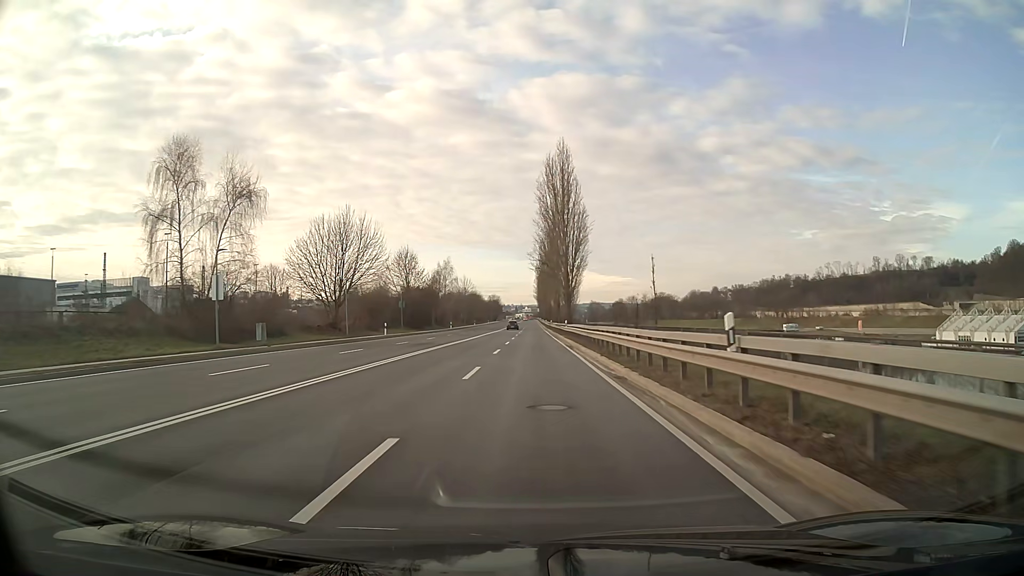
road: primary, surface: asphalt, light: Day
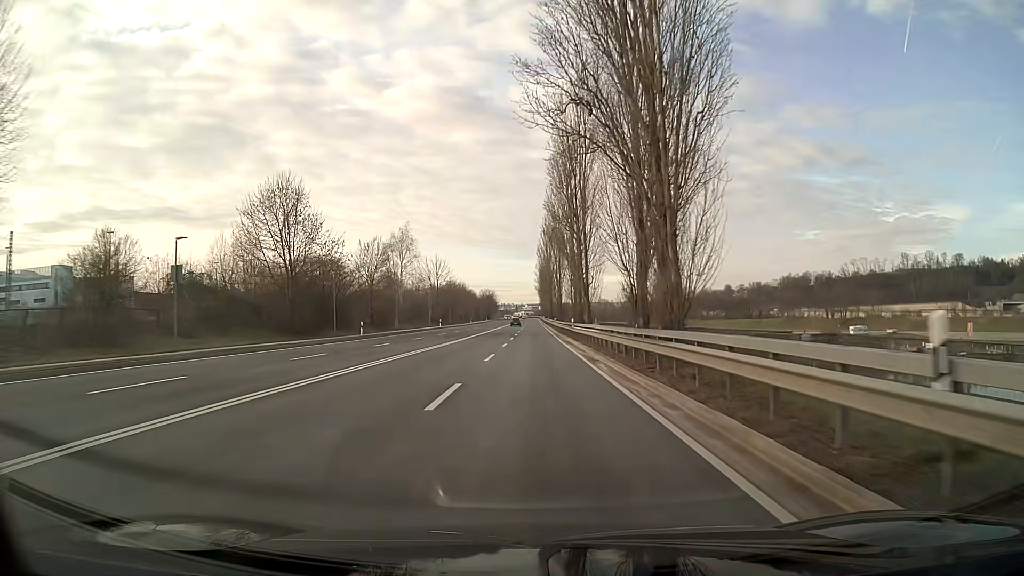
(-0.1, +53.7) m; 0°
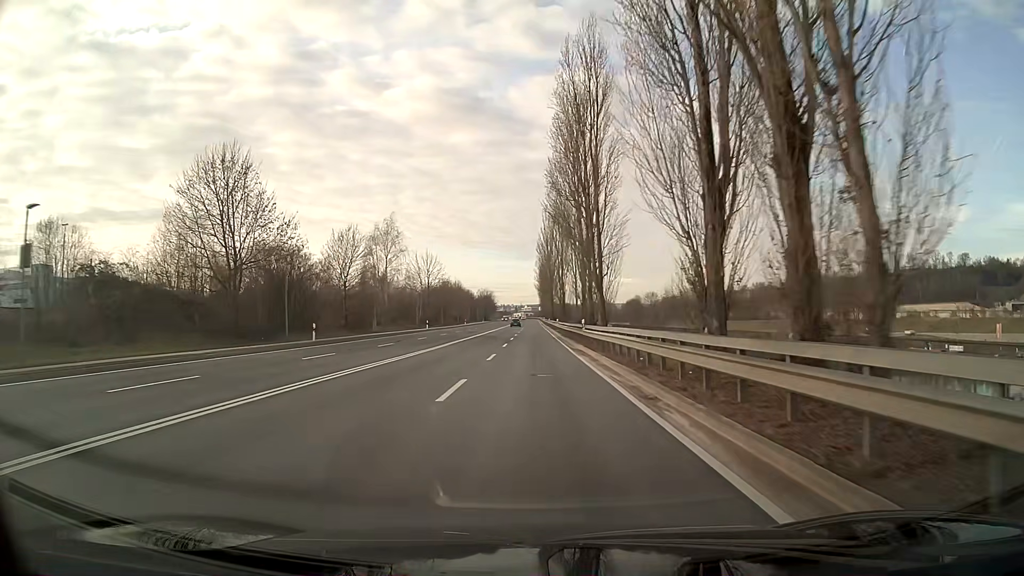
(0.0, +10.7) m; 0°
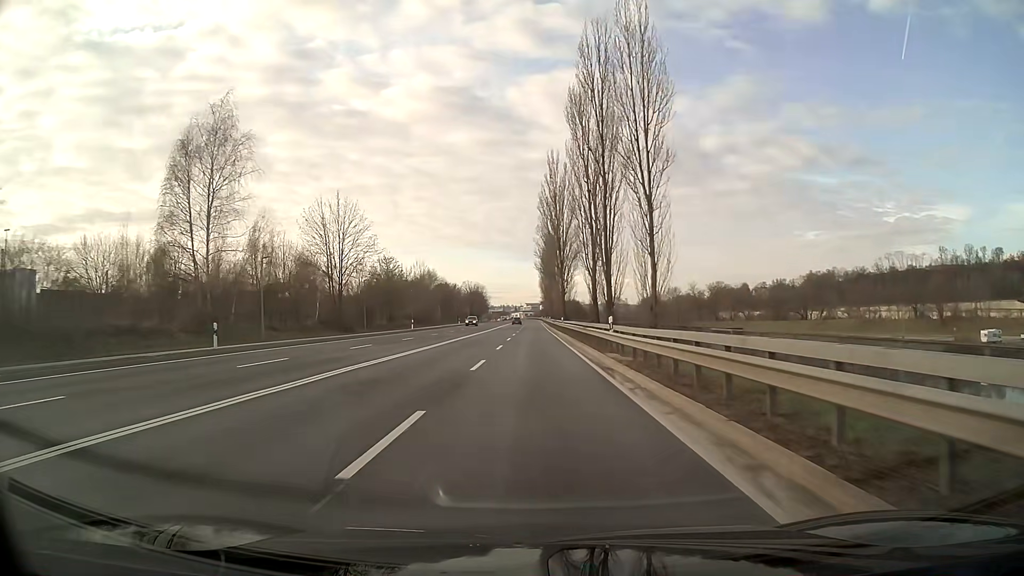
(0.0, +53.8) m; 0°
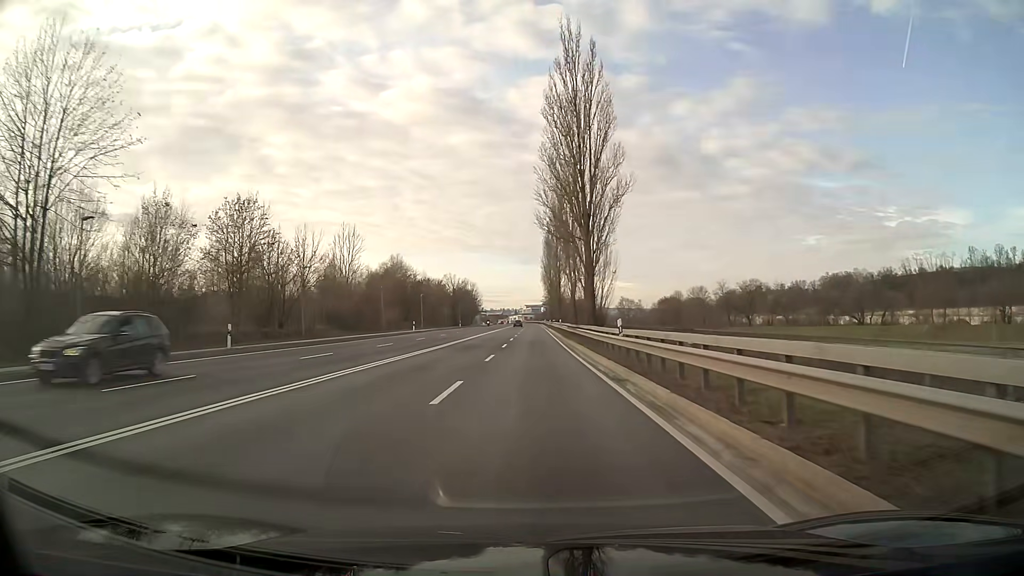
(-0.1, +42.9) m; 0°
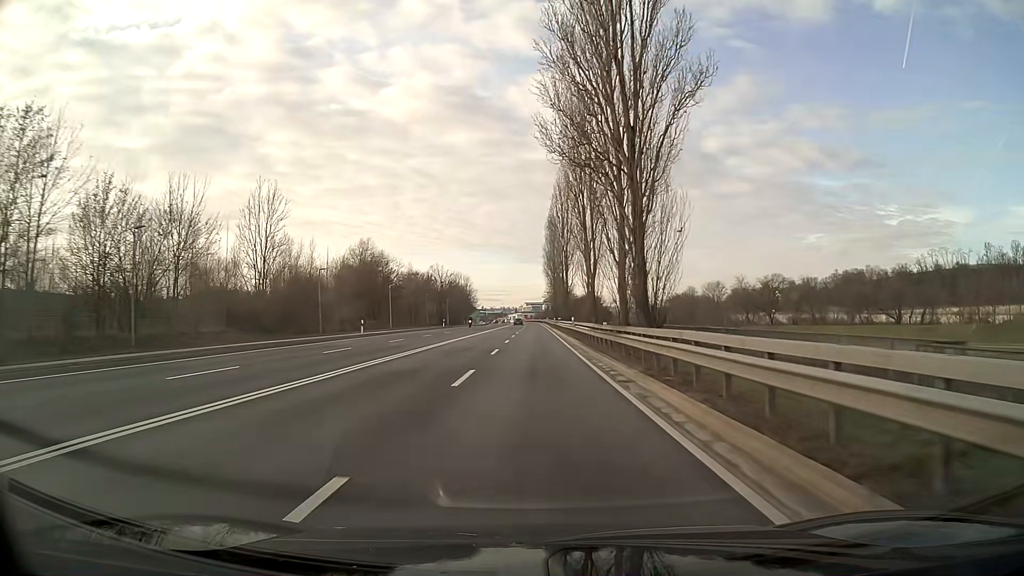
(0.0, +21.5) m; 0°
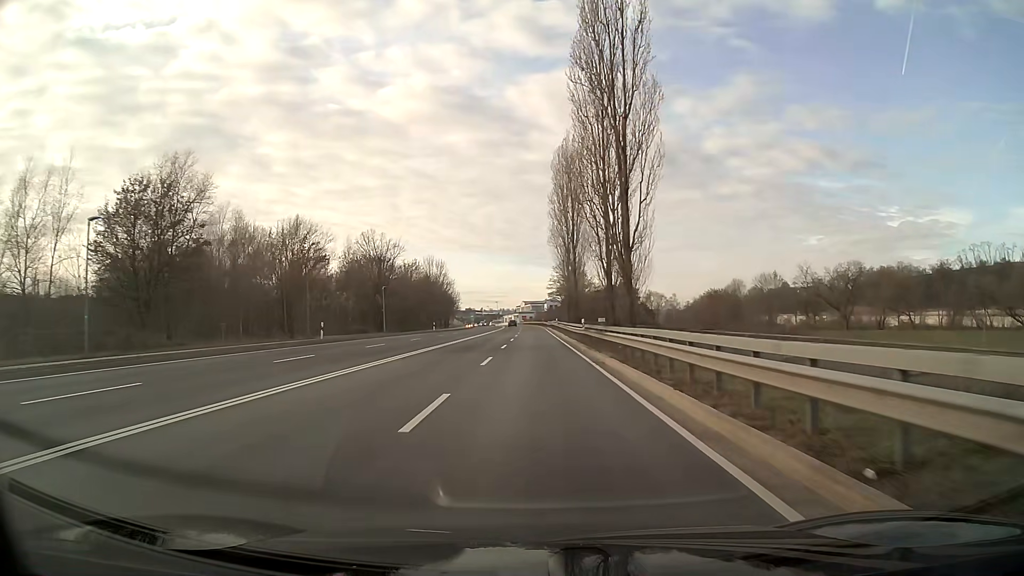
(0.0, +53.7) m; 0°
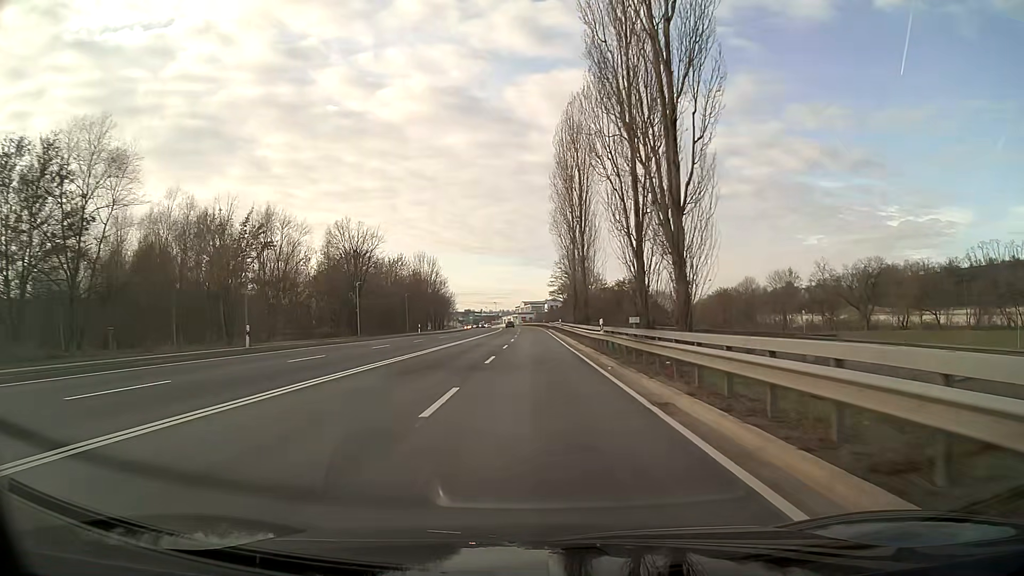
(0.0, +10.7) m; 0°
(0, +10) (0, +20) (0, +30) (0, +40) (0, +50) (0, +60) (0, +70) (0, +80) (-1, +90) (-1, +100) m
